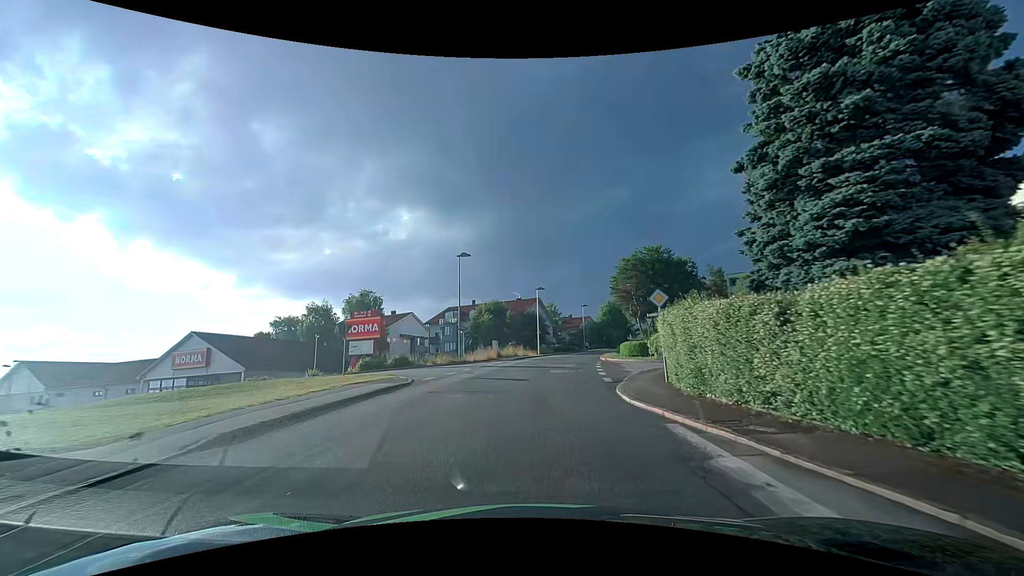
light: Day
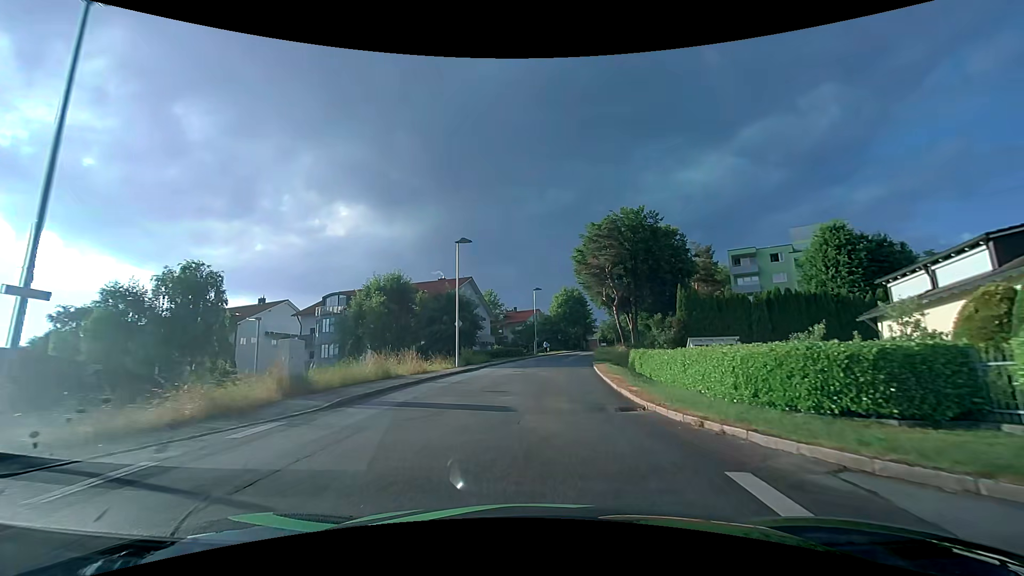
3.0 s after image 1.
(+1.7, +28.9) m; +6°
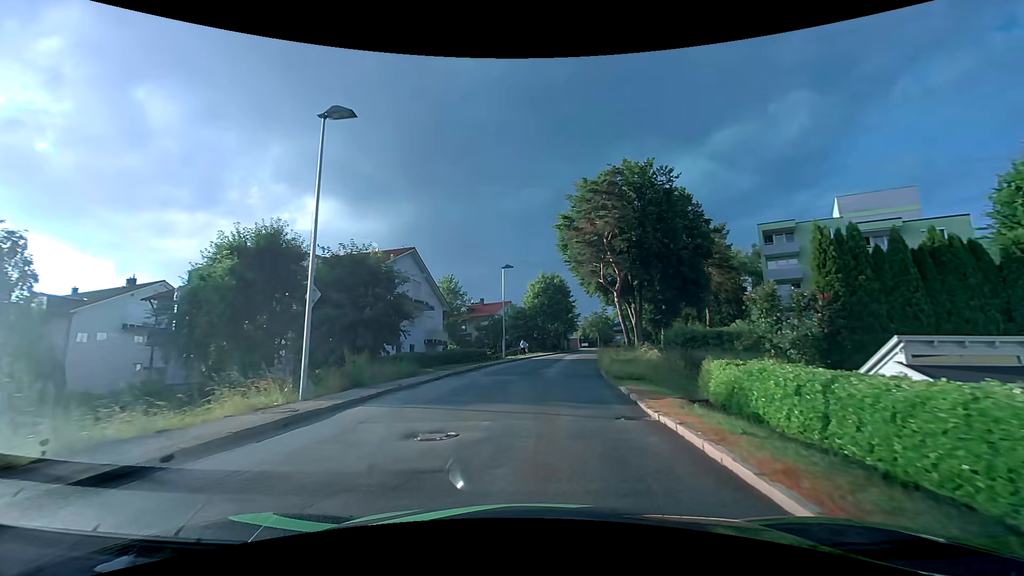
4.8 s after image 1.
(+0.7, +17.8) m; +4°
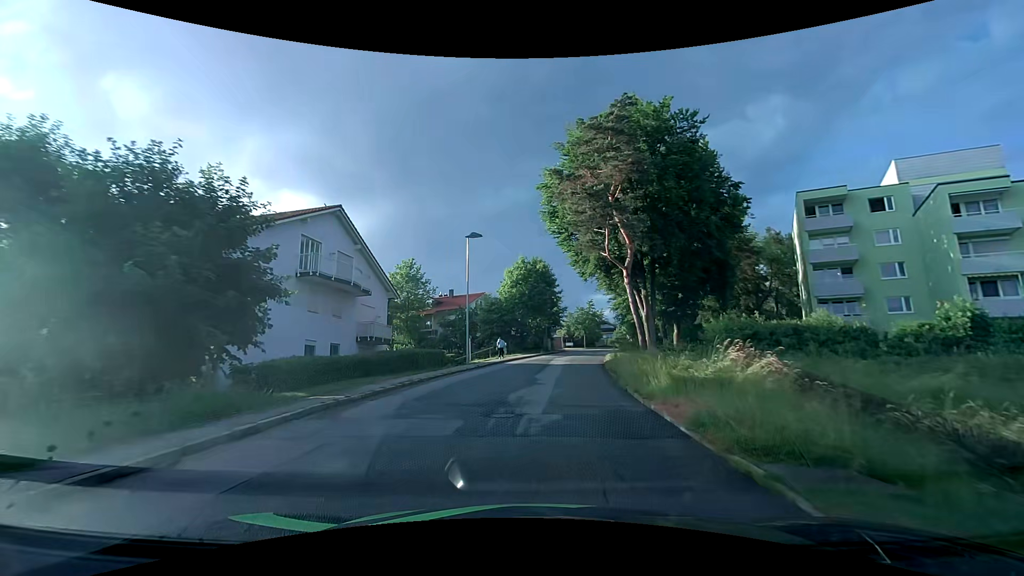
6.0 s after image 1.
(+0.2, +12.5) m; +2°
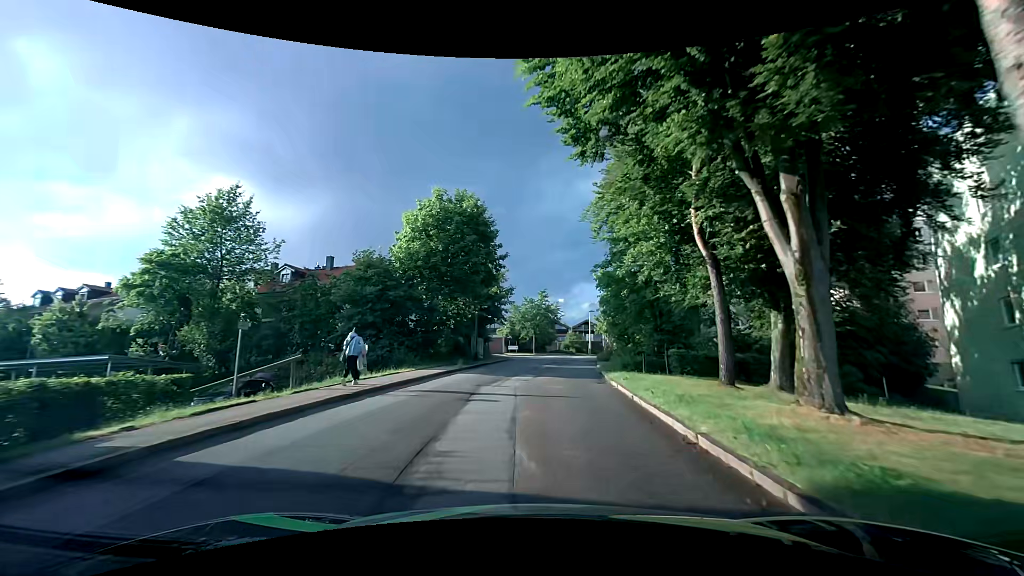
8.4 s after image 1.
(+1.4, +25.9) m; +7°
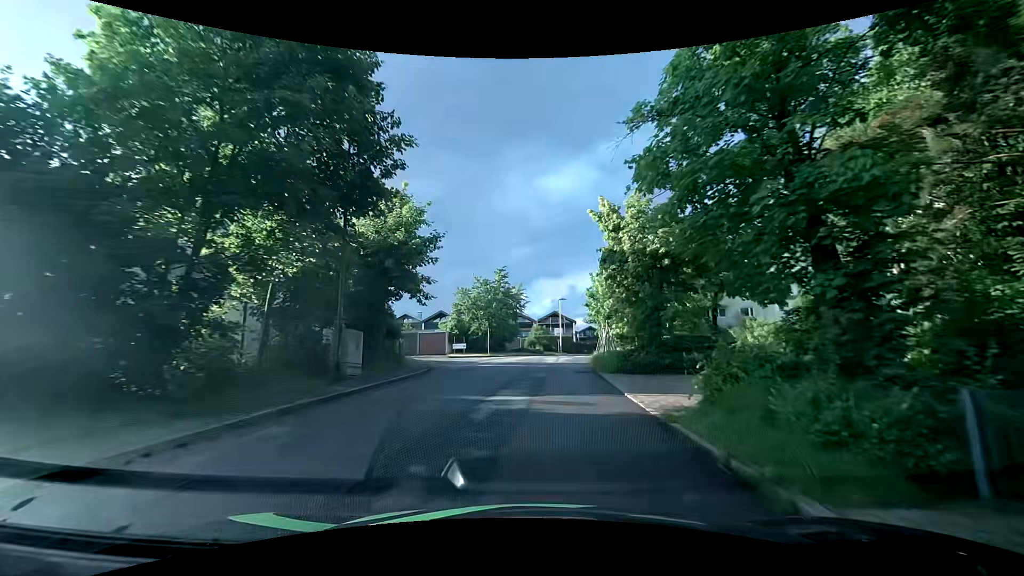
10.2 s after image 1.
(+0.7, +19.1) m; +3°
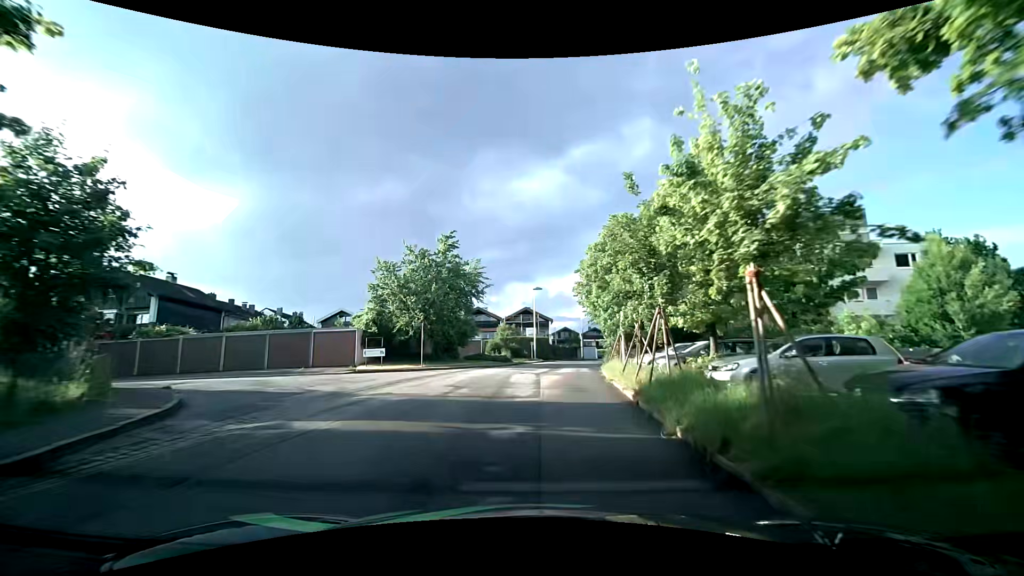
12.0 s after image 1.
(+0.9, +18.6) m; +4°
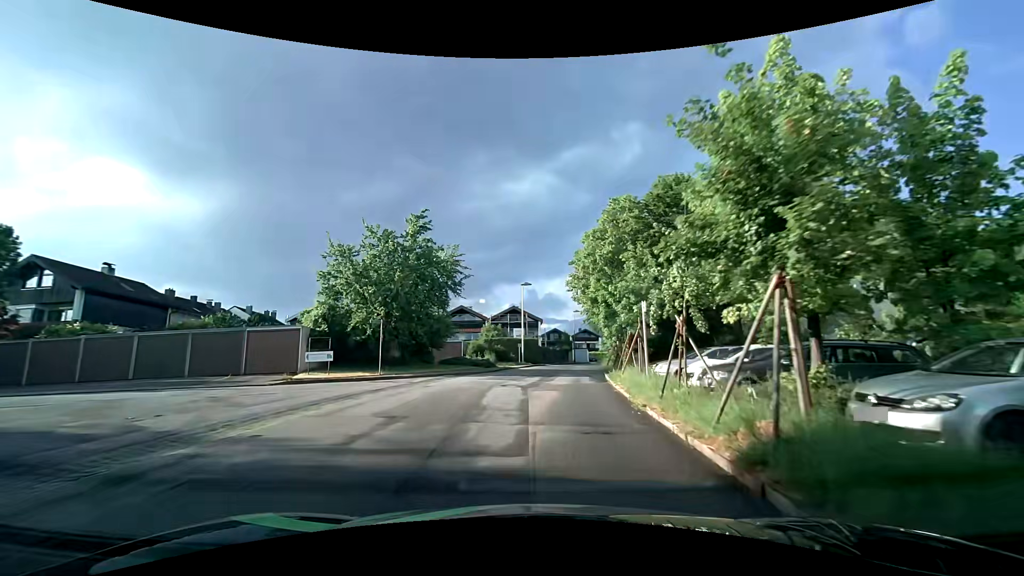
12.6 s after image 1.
(+0.1, +6.2) m; +1°
(0, +10) (+1, +20) (+2, +30) (+4, +40) (+6, +50) (+8, +59) (+10, +69) (+13, +79) (+16, +88) (+19, +98) m
